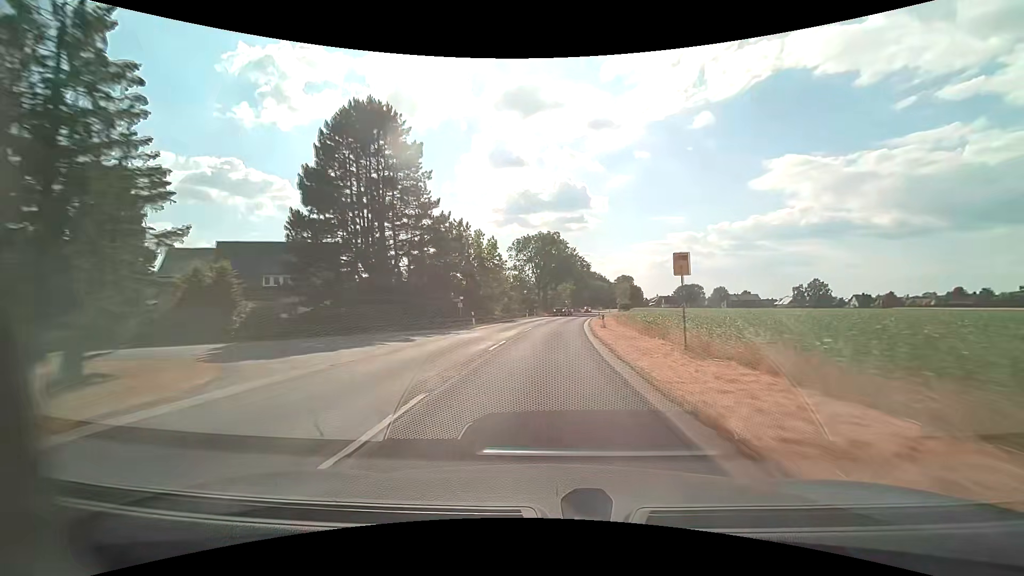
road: secondary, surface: asphalt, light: Day
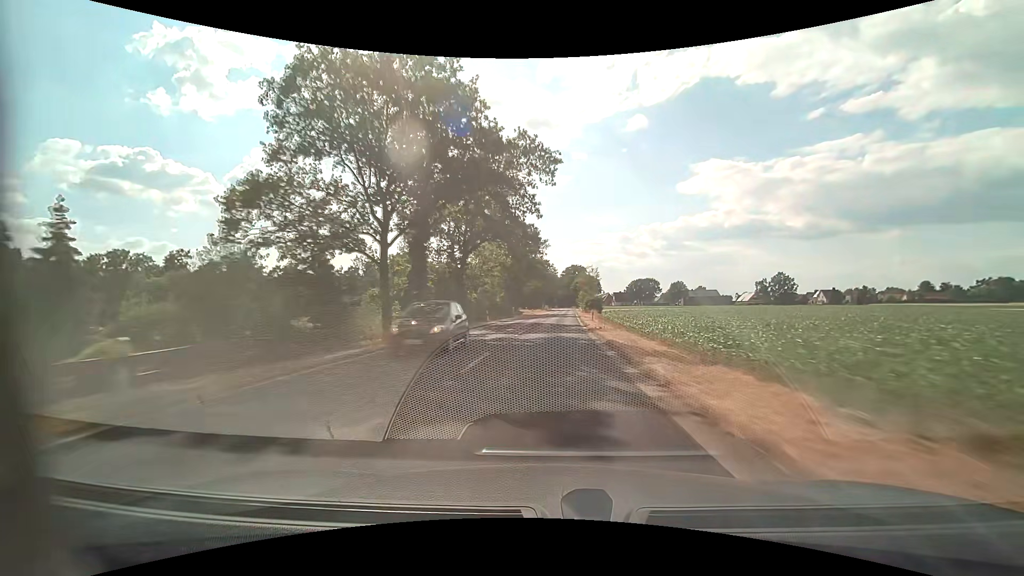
(+4.3, +63.0) m; +7°
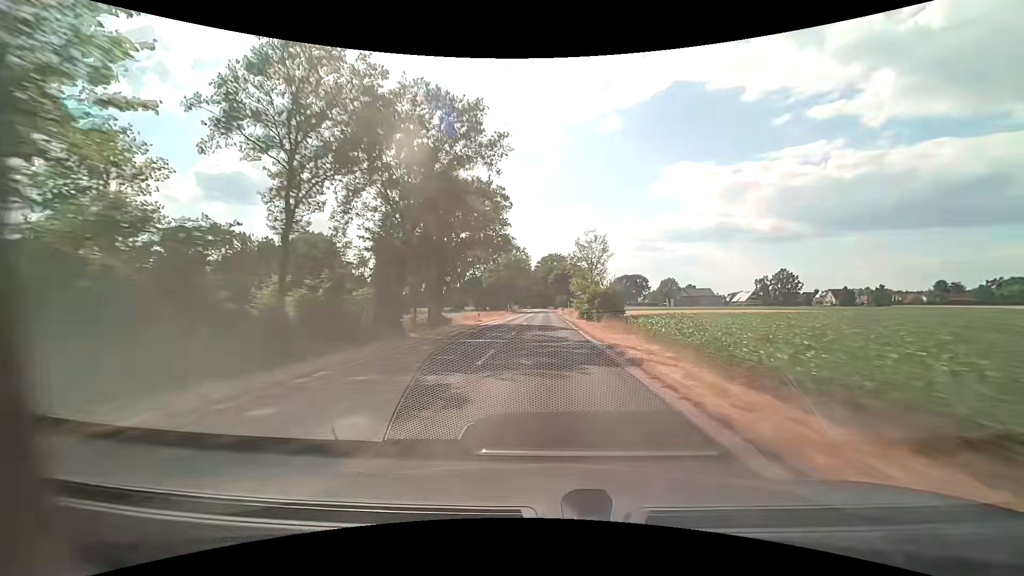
(+1.5, +47.5) m; +3°
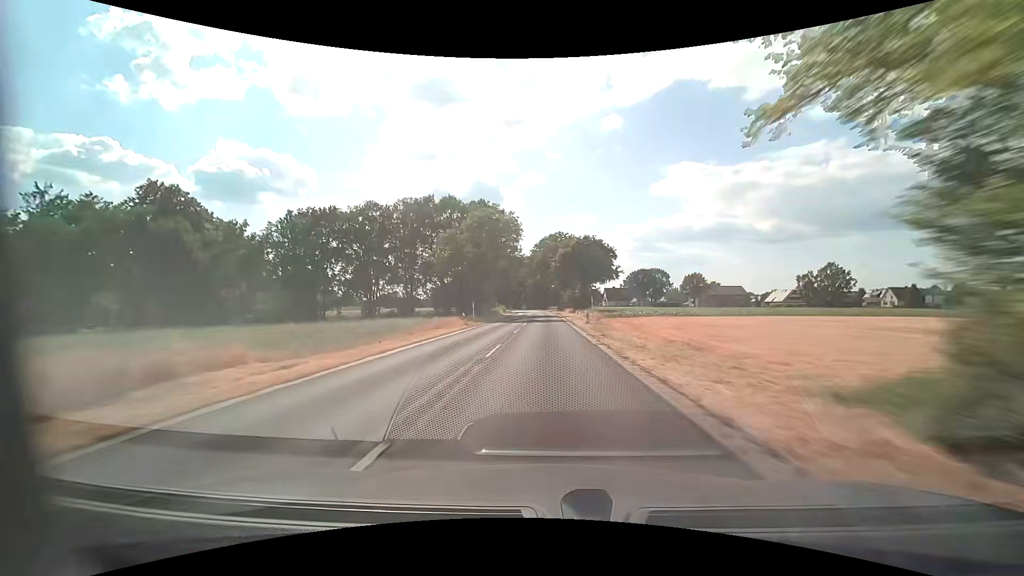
(+0.2, +47.6) m; 0°
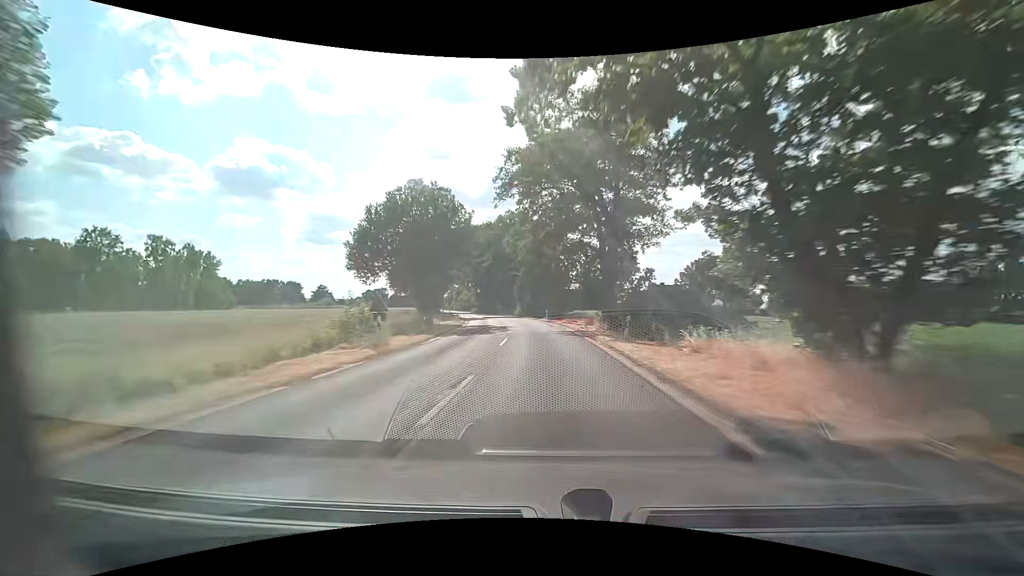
(-0.2, +79.3) m; -2°
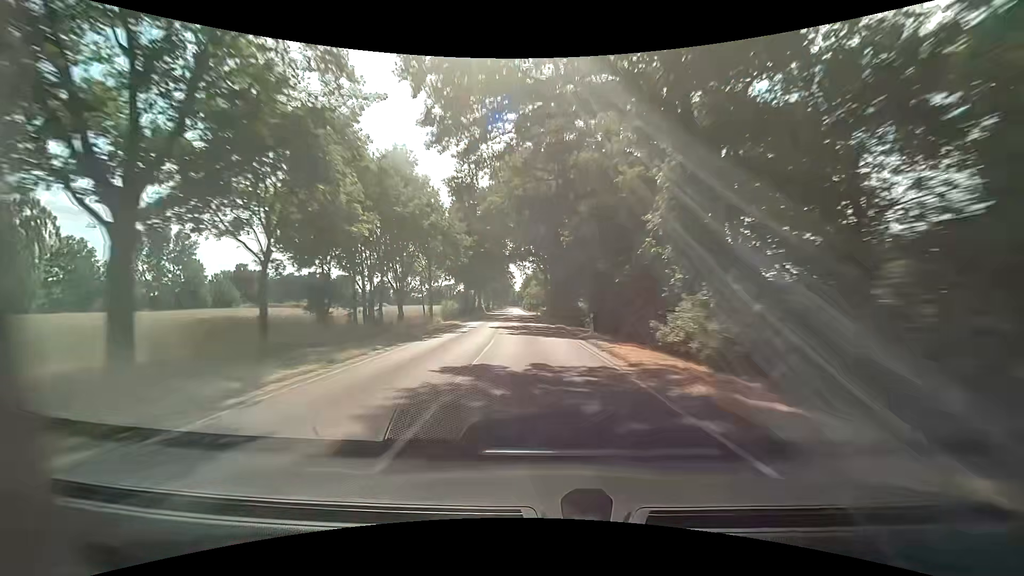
(-5.2, +63.0) m; -10°
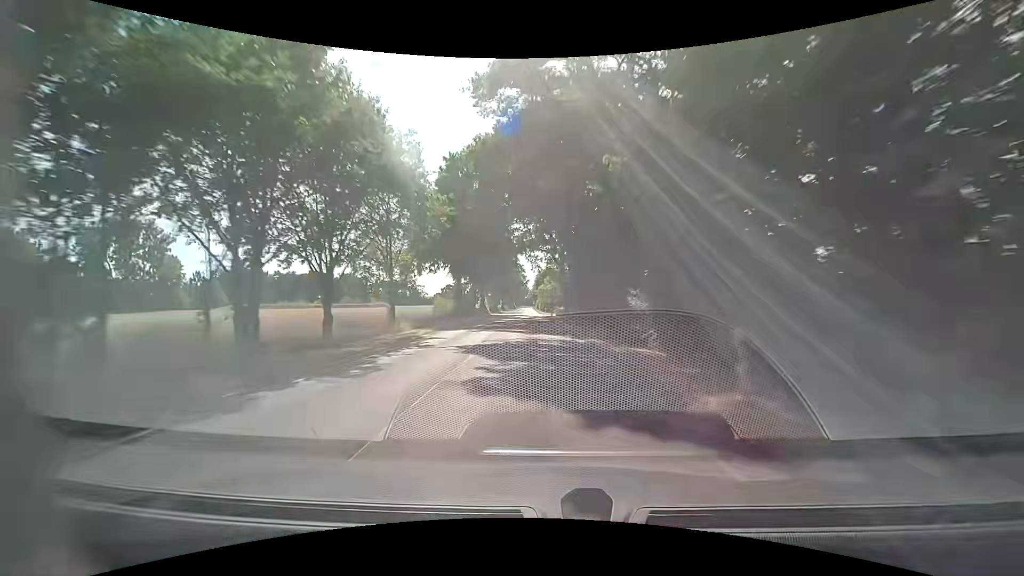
(-0.3, +15.8) m; -2°
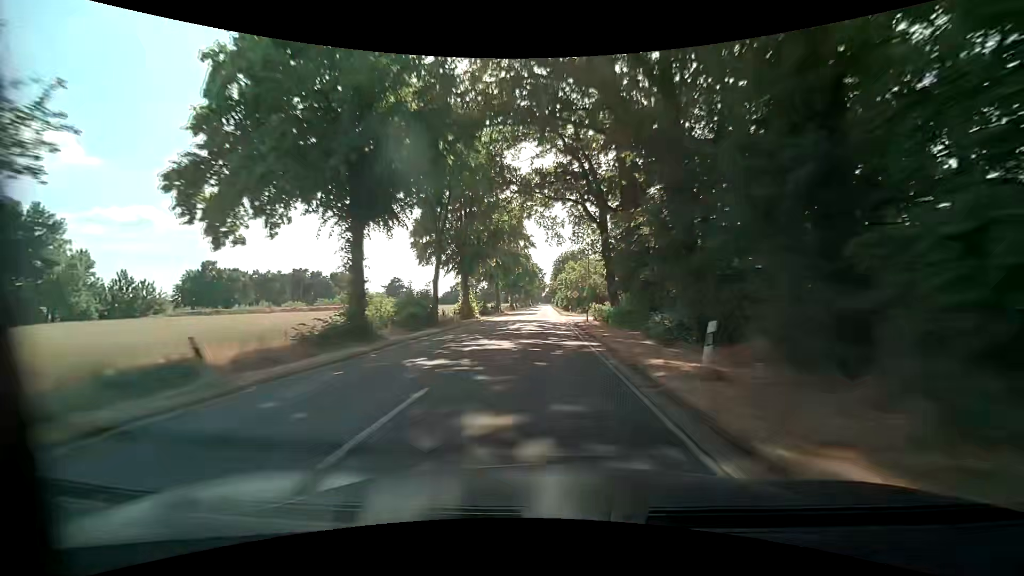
(-0.7, +31.4) m; -3°
(0, +10) (0, +20) (0, +30) (0, +40) (0, +50) (0, +60) (0, +70) (0, +80) (+1, +90) (+1, +100) m
